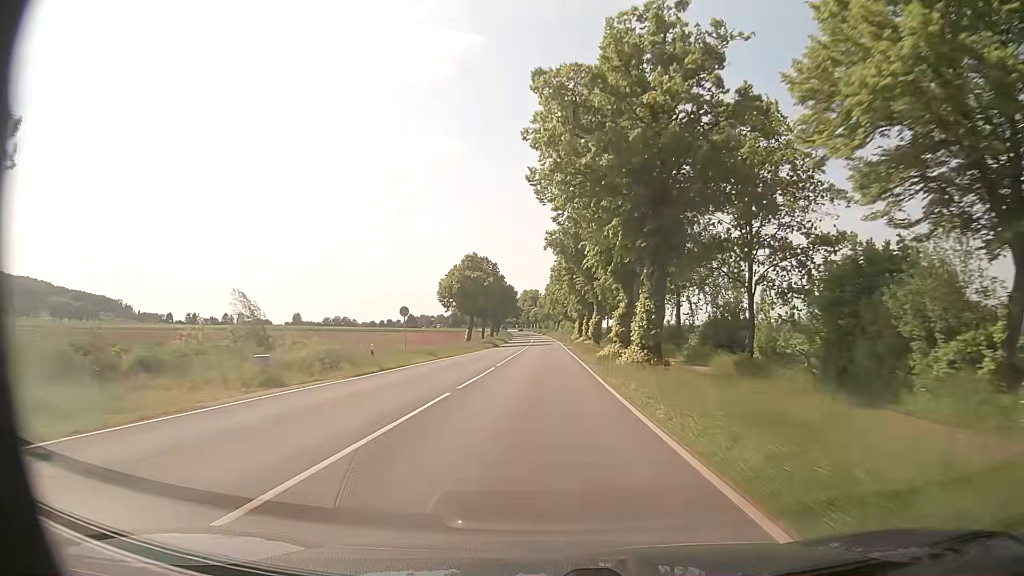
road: primary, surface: asphalt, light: Day
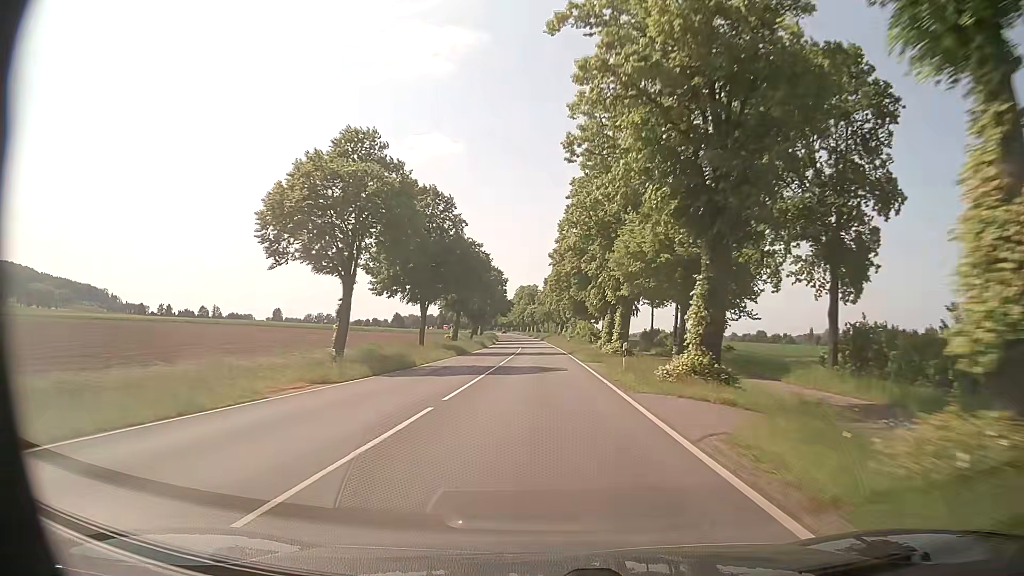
(0.0, +55.3) m; 0°
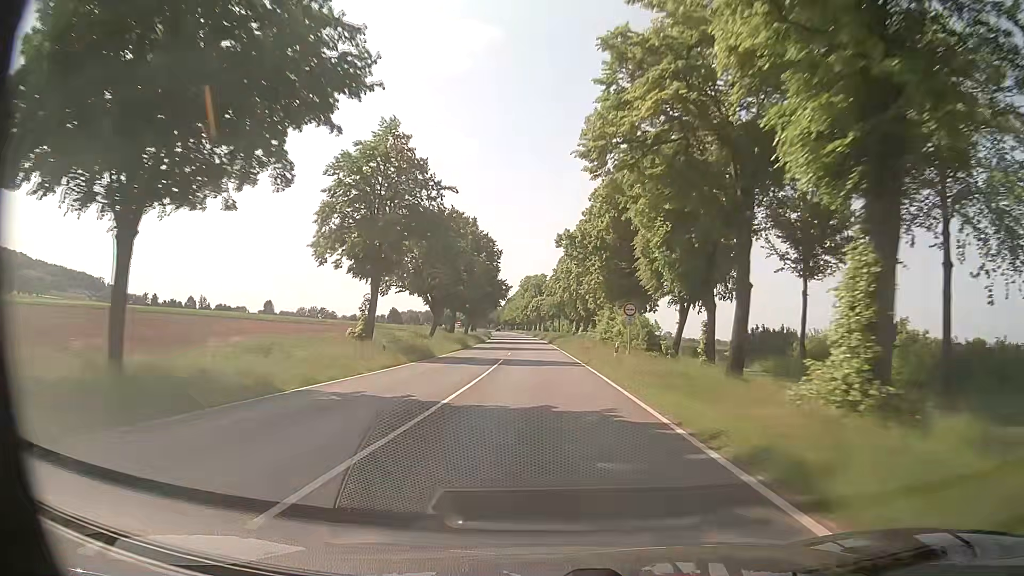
(-0.4, +43.9) m; -1°
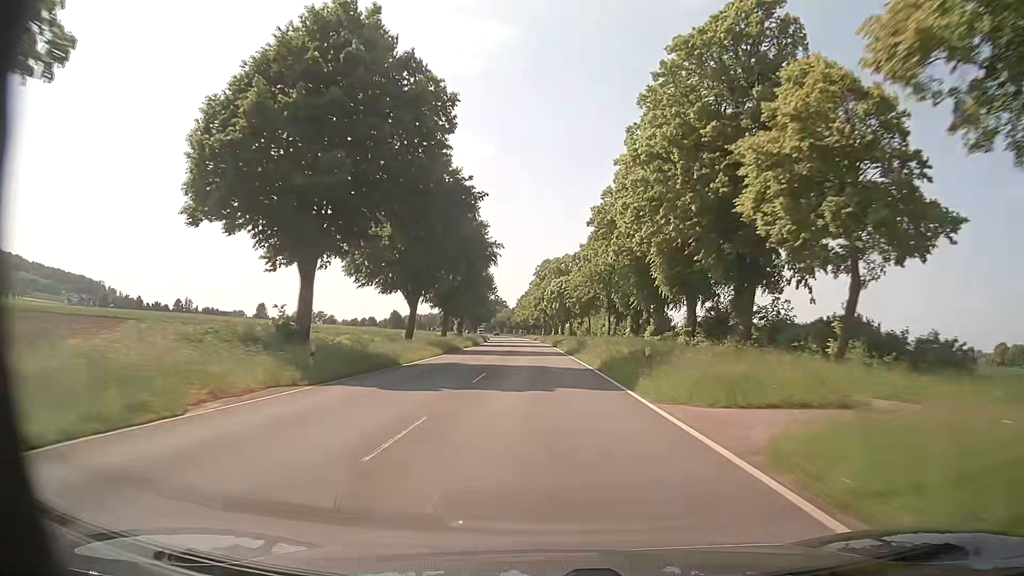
(-1.2, +61.1) m; -2°
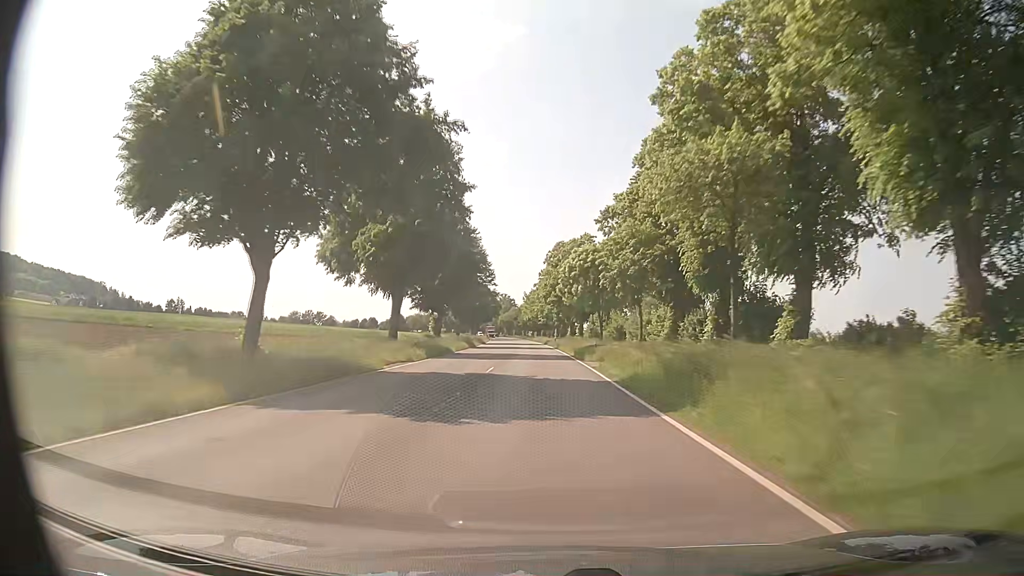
(-0.5, +31.4) m; -2°
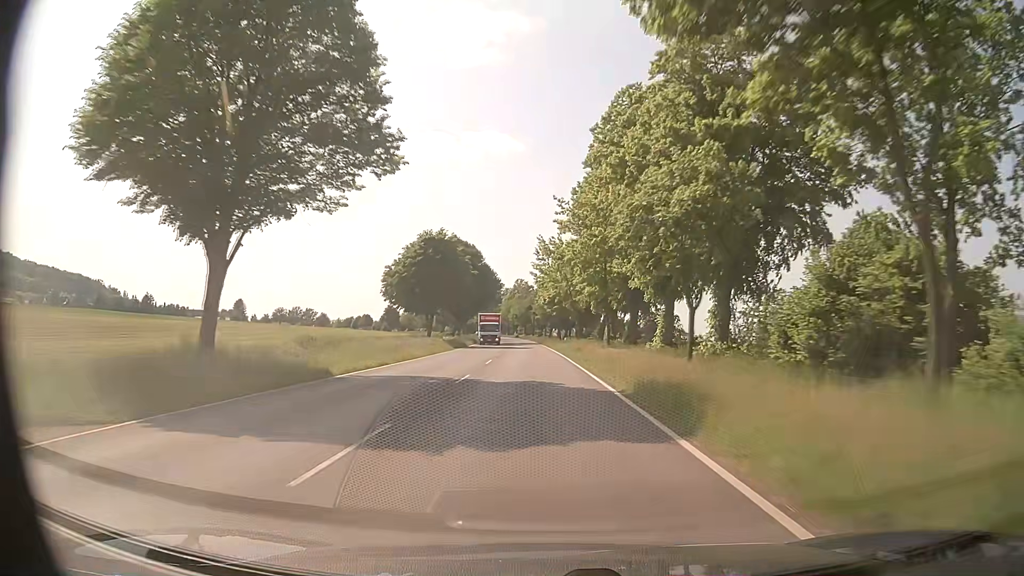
(-1.2, +78.1) m; -2°
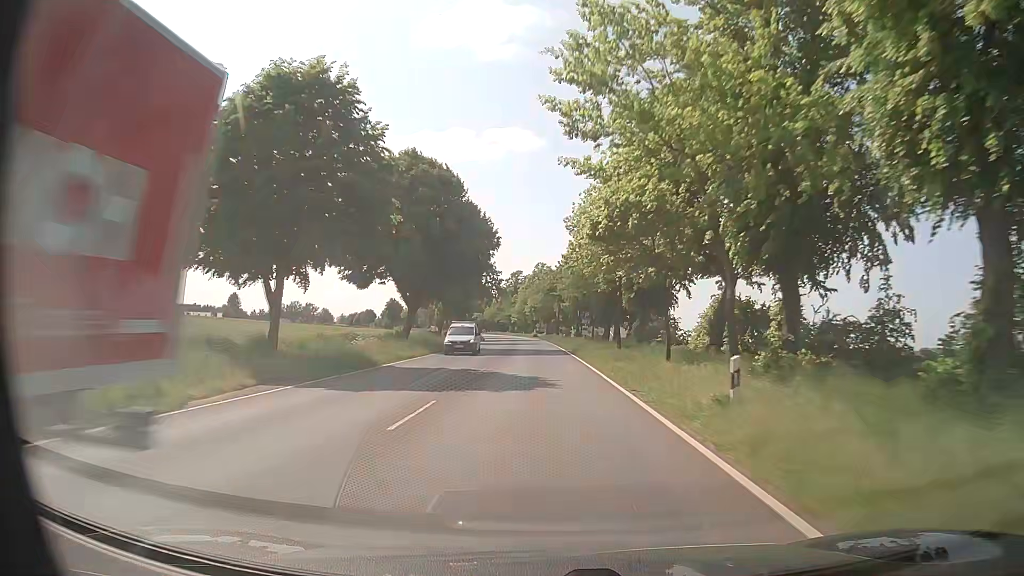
(-0.9, +44.5) m; -2°
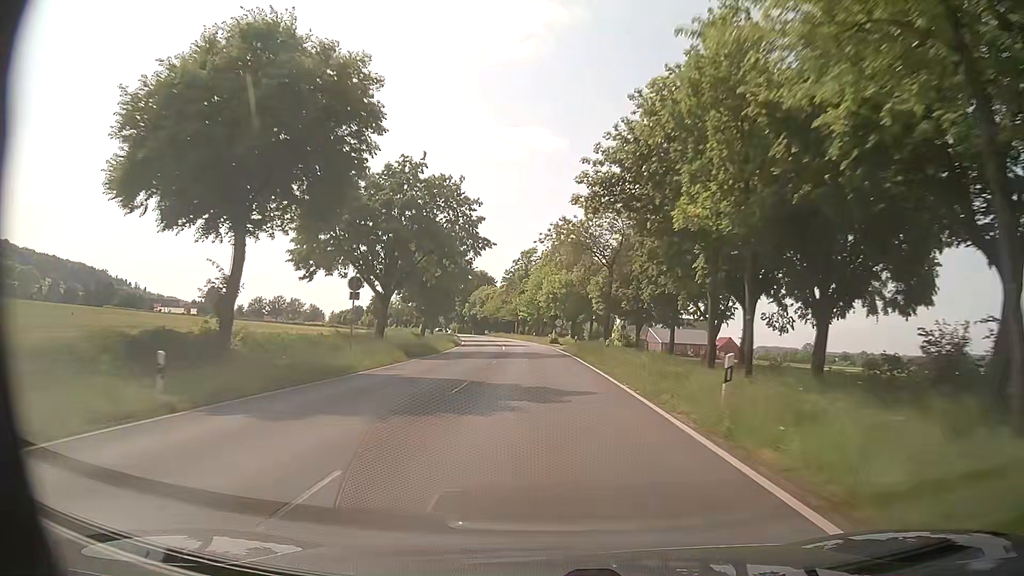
(-1.1, +54.4) m; -2°
(0, +10) (0, +20) (-1, +30) (-1, +40) (-1, +50) (-2, +60) (-3, +70) (-4, +80) (-6, +90) (-7, +100) m
